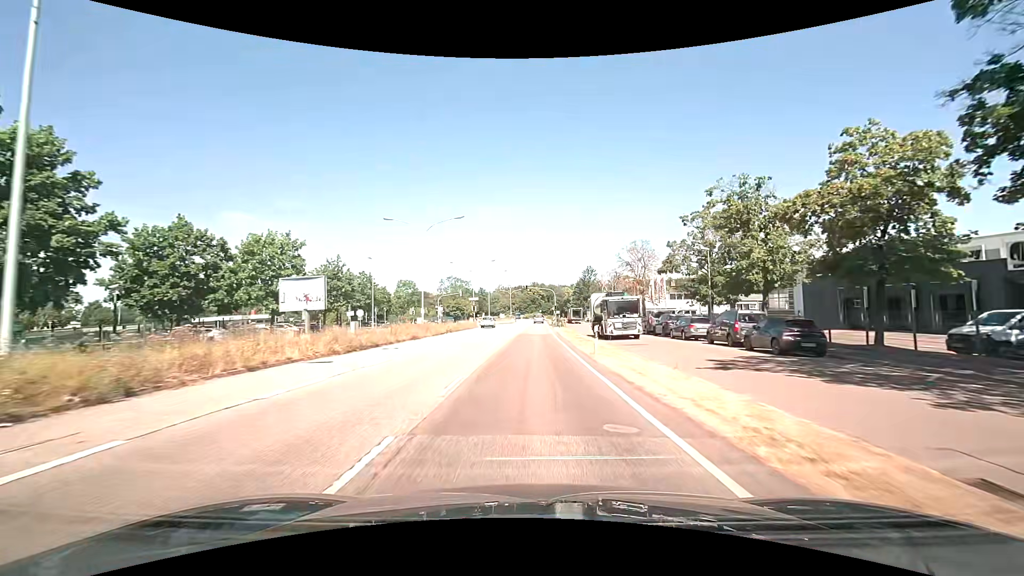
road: primary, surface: asphalt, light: Day
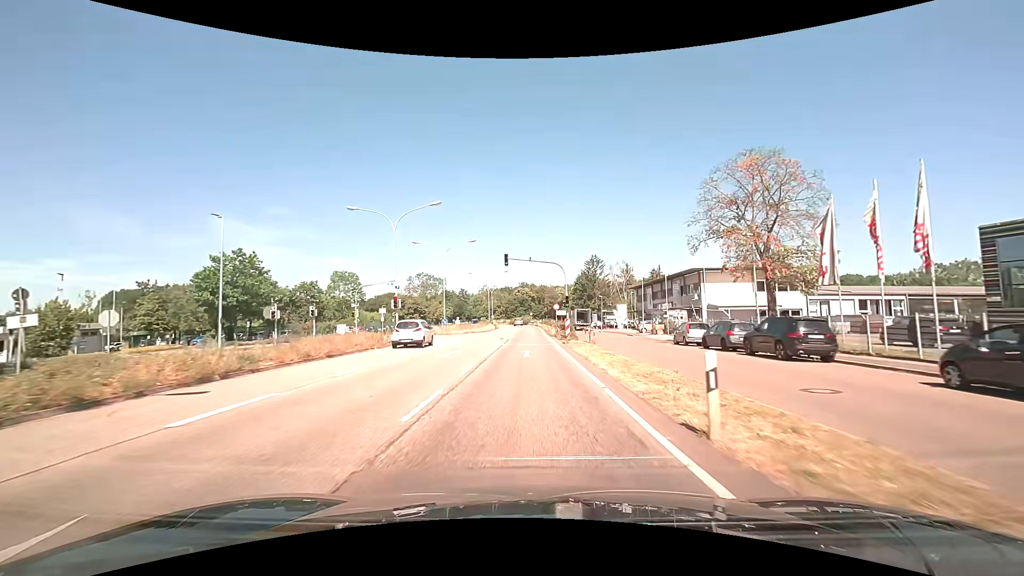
(+0.4, +38.2) m; +1°
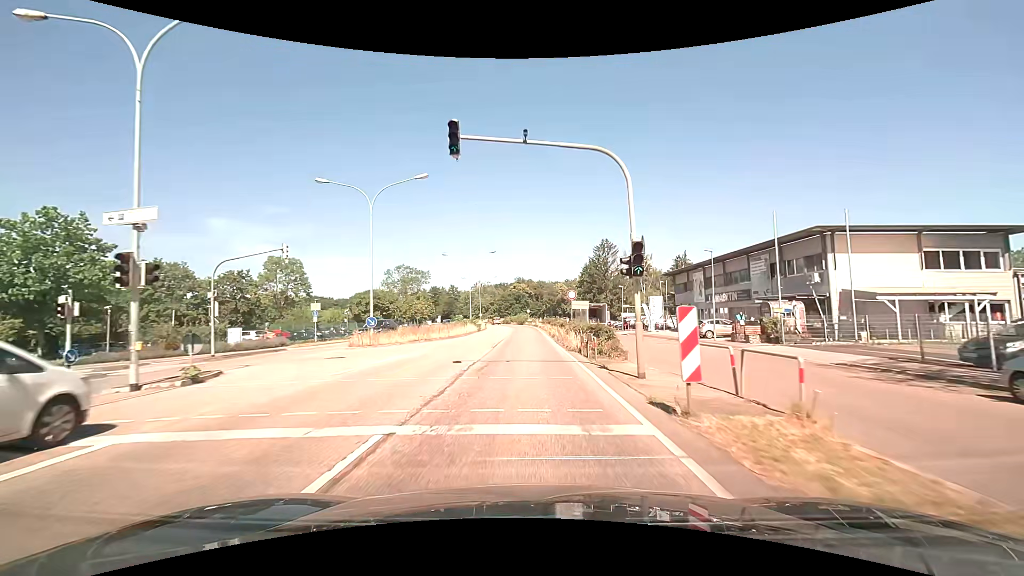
(+0.1, +23.0) m; 0°
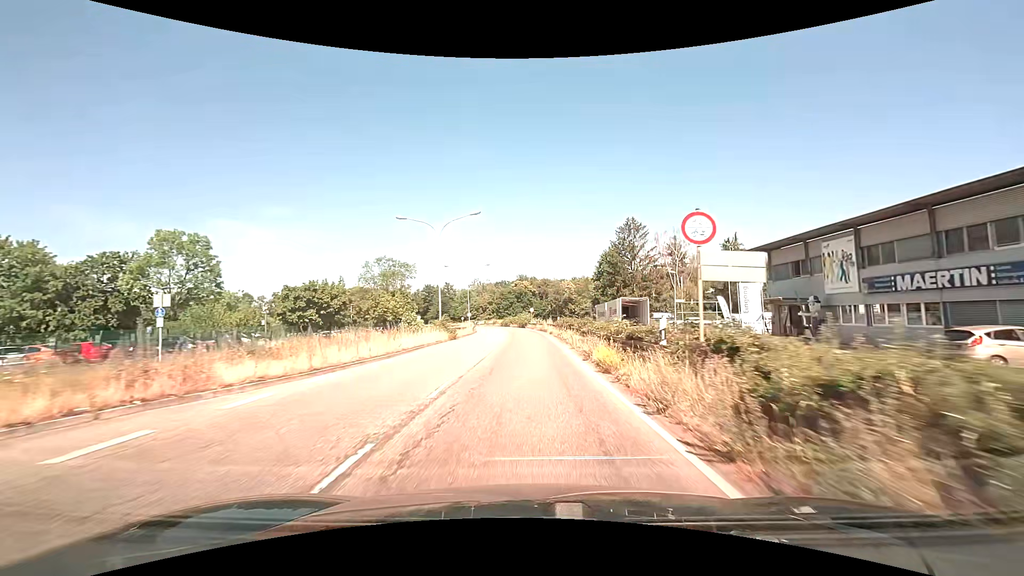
(-0.1, +23.0) m; -1°
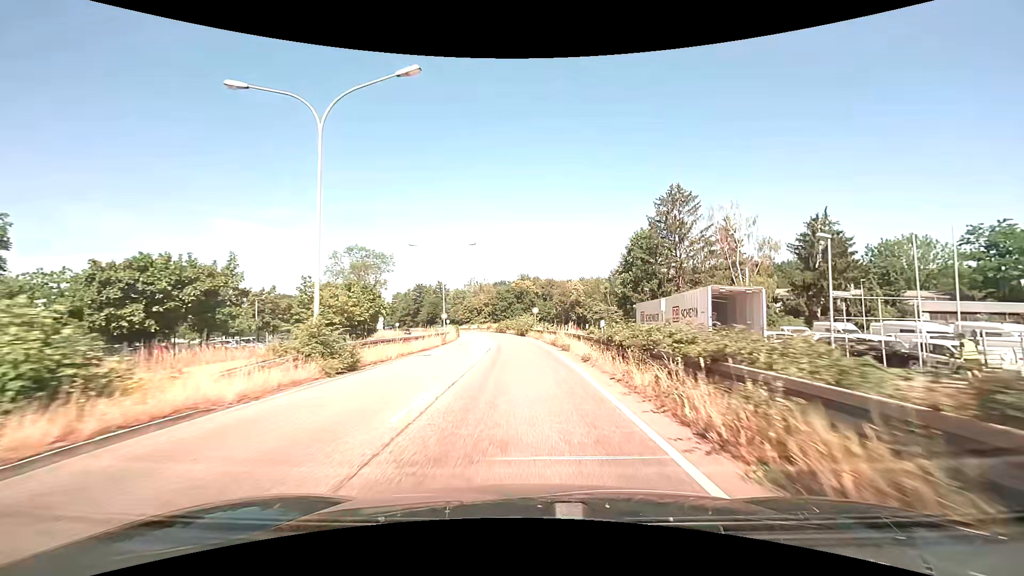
(0.0, +22.8) m; 0°
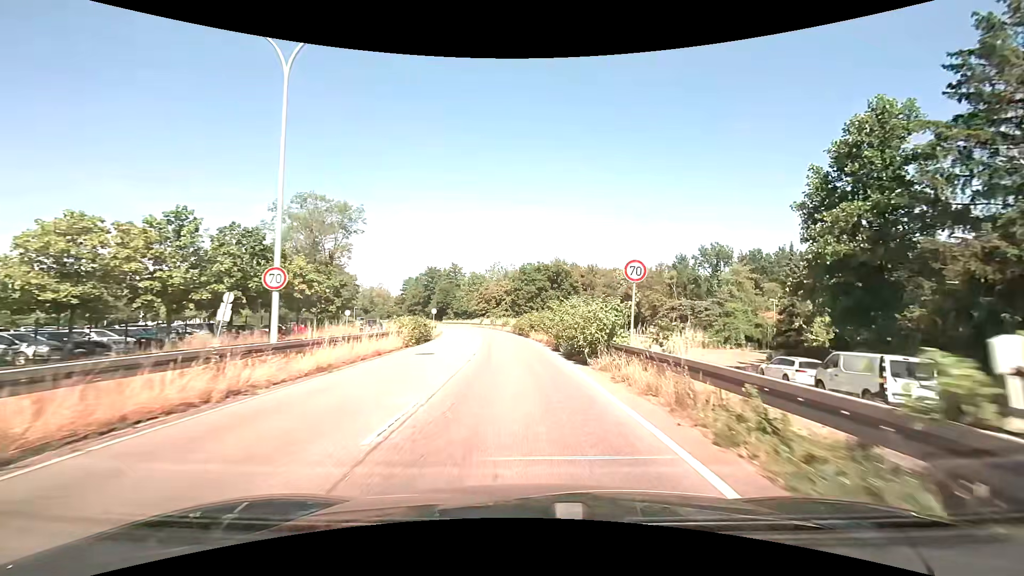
(-1.1, +37.5) m; -4°
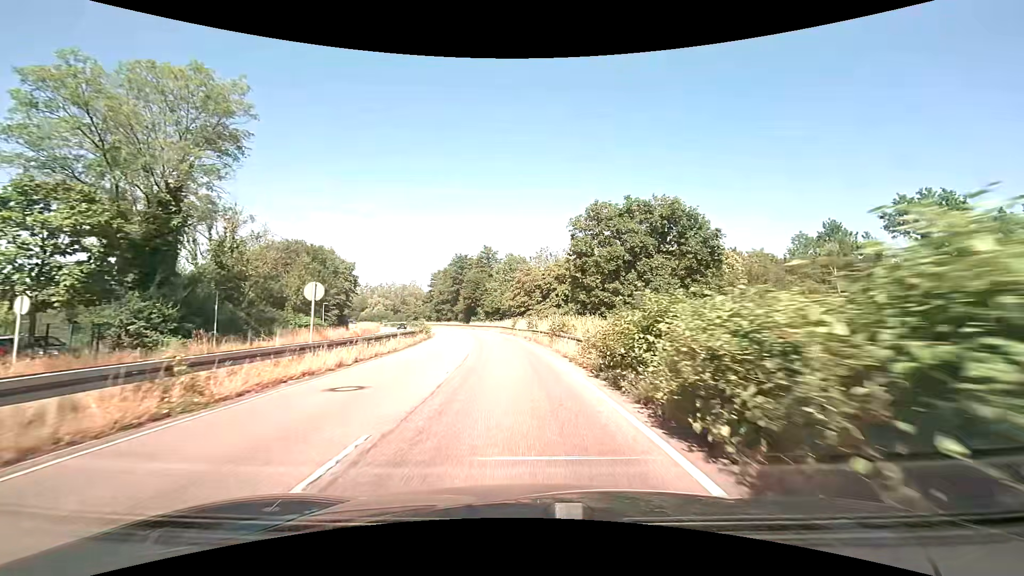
(-1.7, +39.0) m; -6°
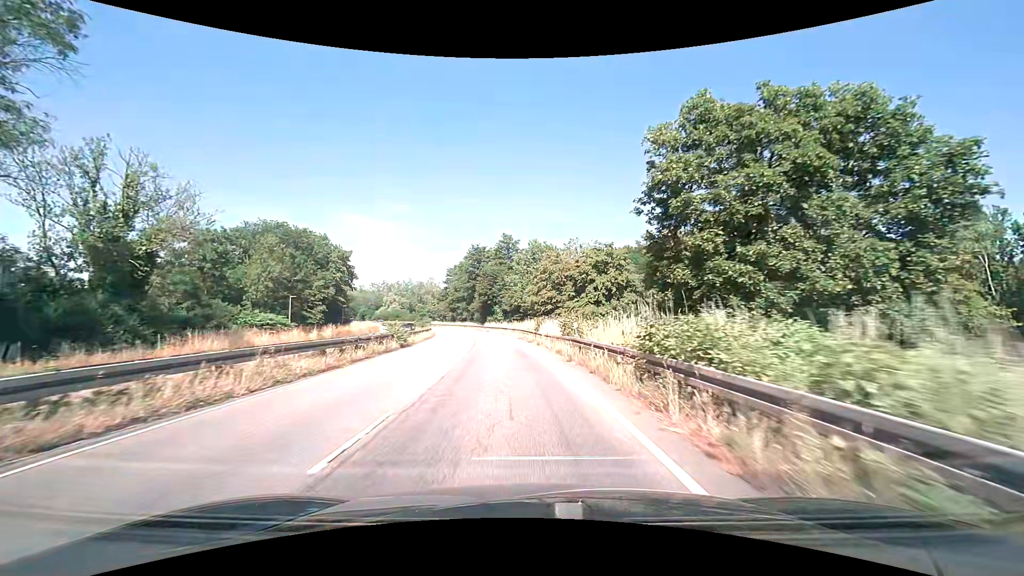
(-0.3, +16.7) m; -2°
(0, +10) (-1, +20) (-2, +30) (-3, +40) (-4, +50) (-6, +60) (-8, +69) (-10, +79) (-12, +89) (-15, +99) m
